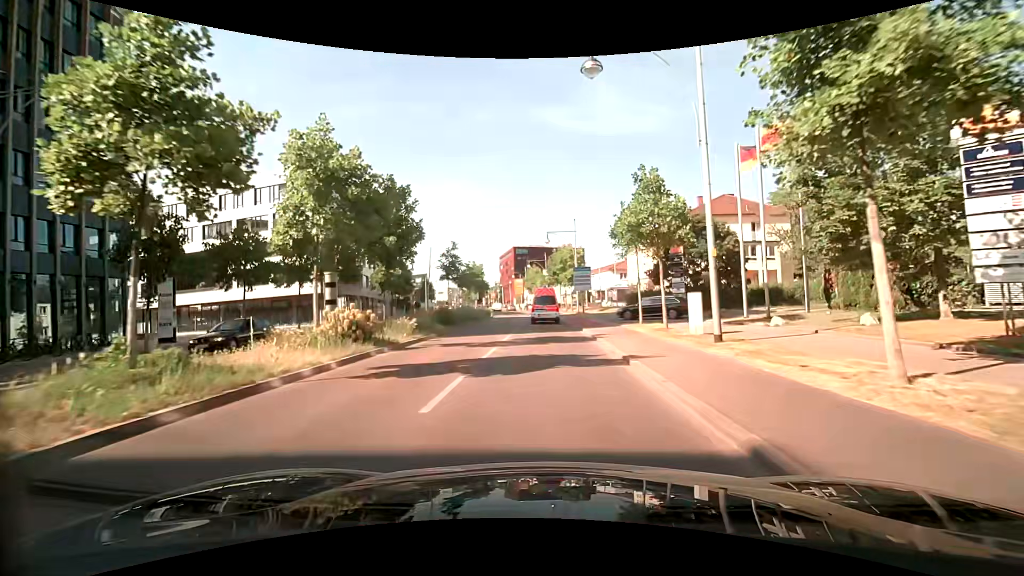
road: primary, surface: asphalt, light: Day
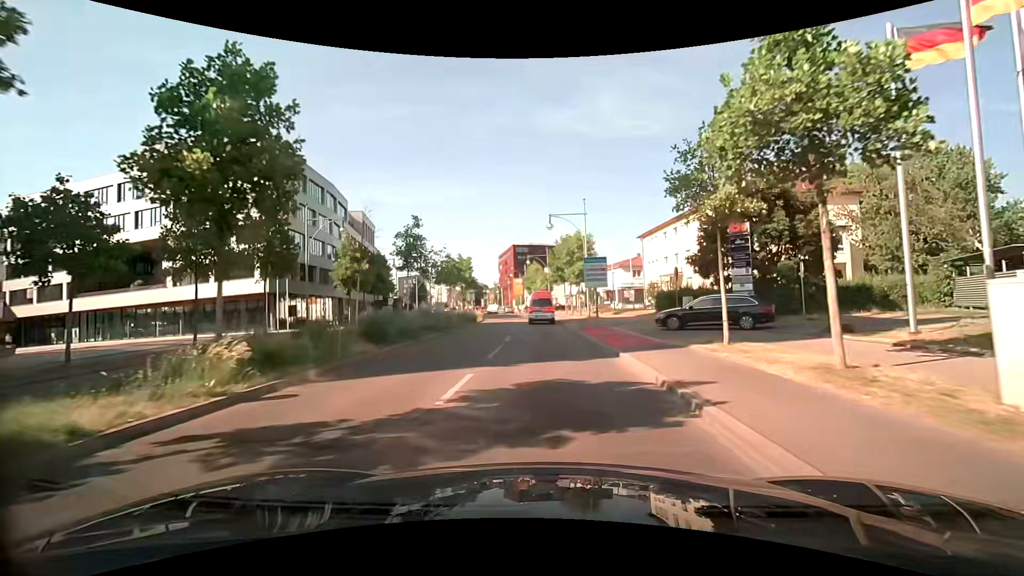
(+0.1, +11.4) m; +1°
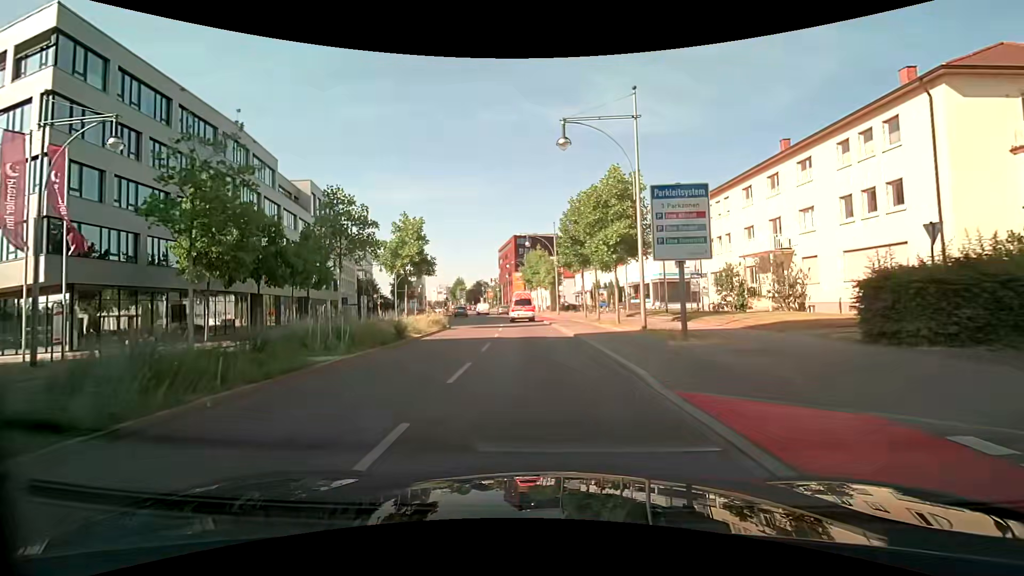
(-0.2, +22.2) m; -1°
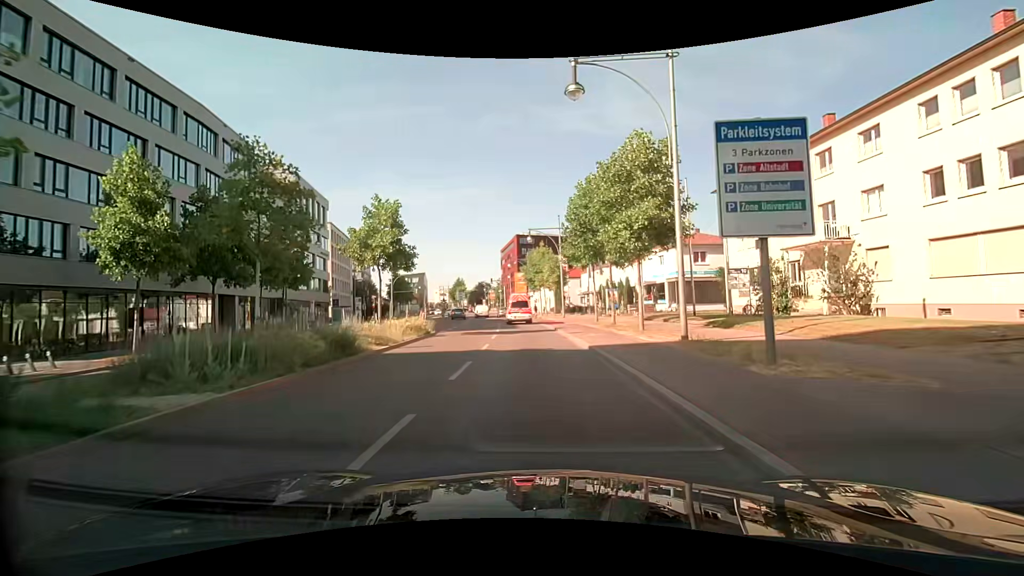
(0.0, +5.4) m; 0°
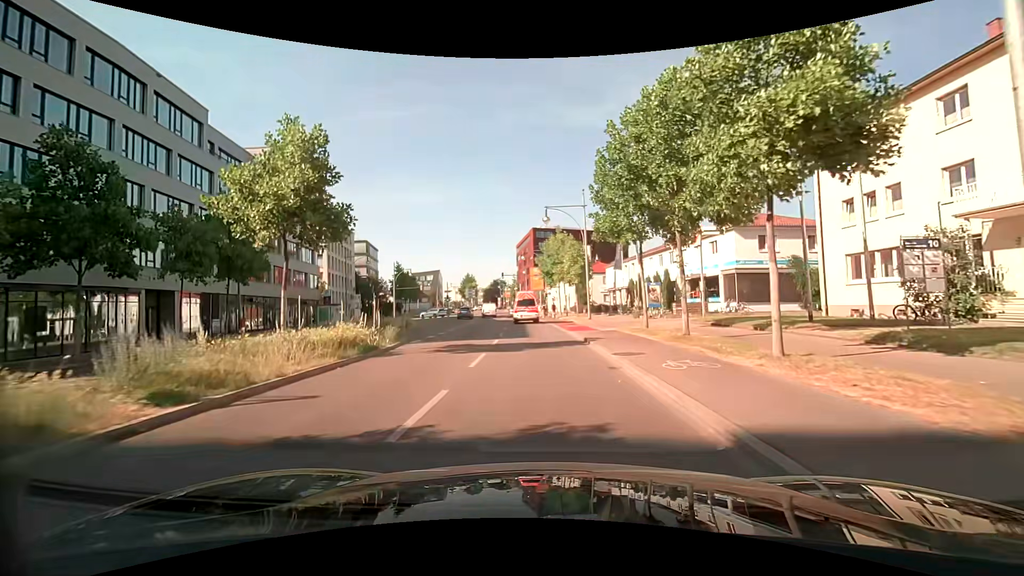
(-0.2, +10.4) m; -2°
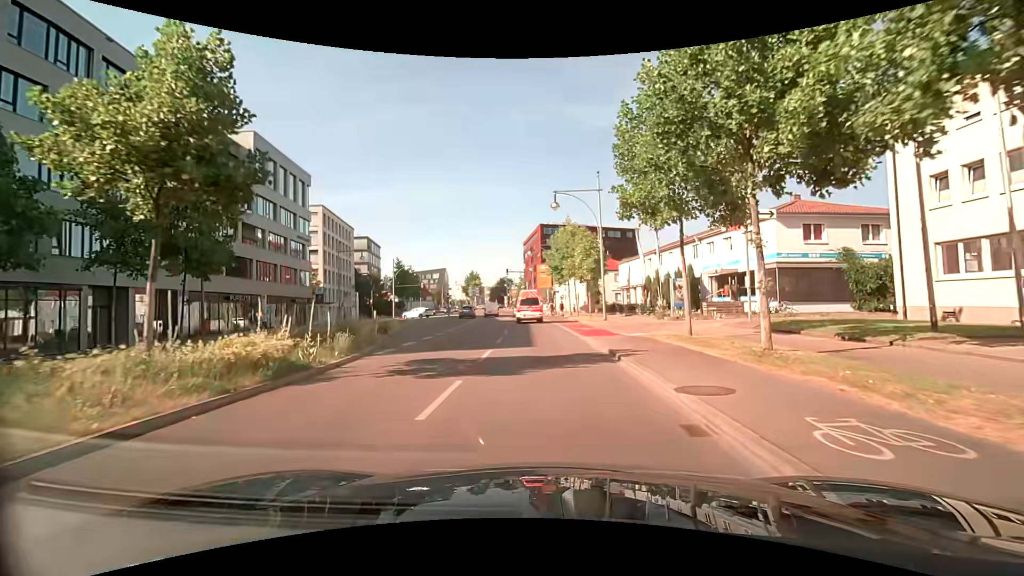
(-0.1, +5.1) m; -1°
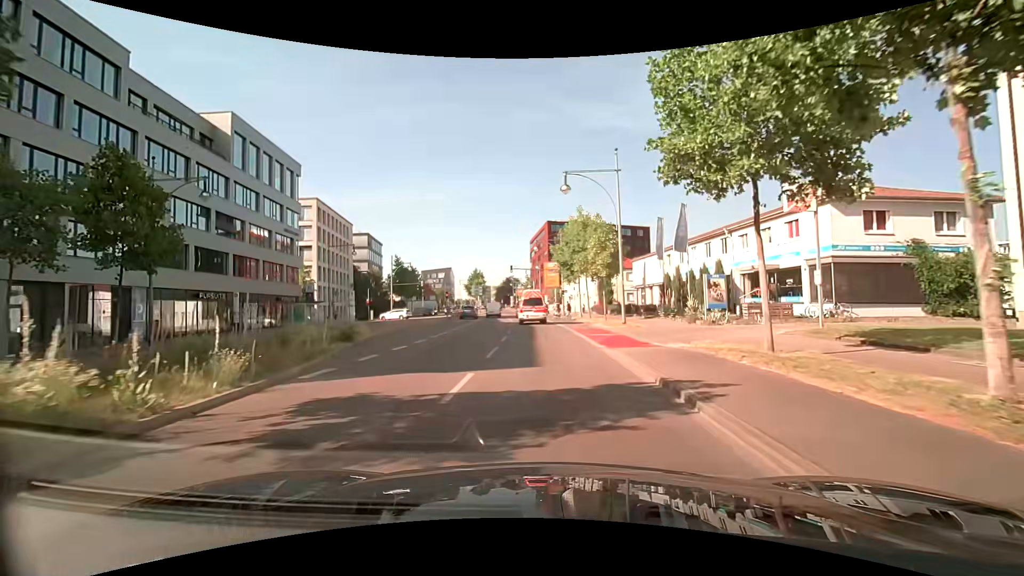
(0.0, +5.1) m; -1°
